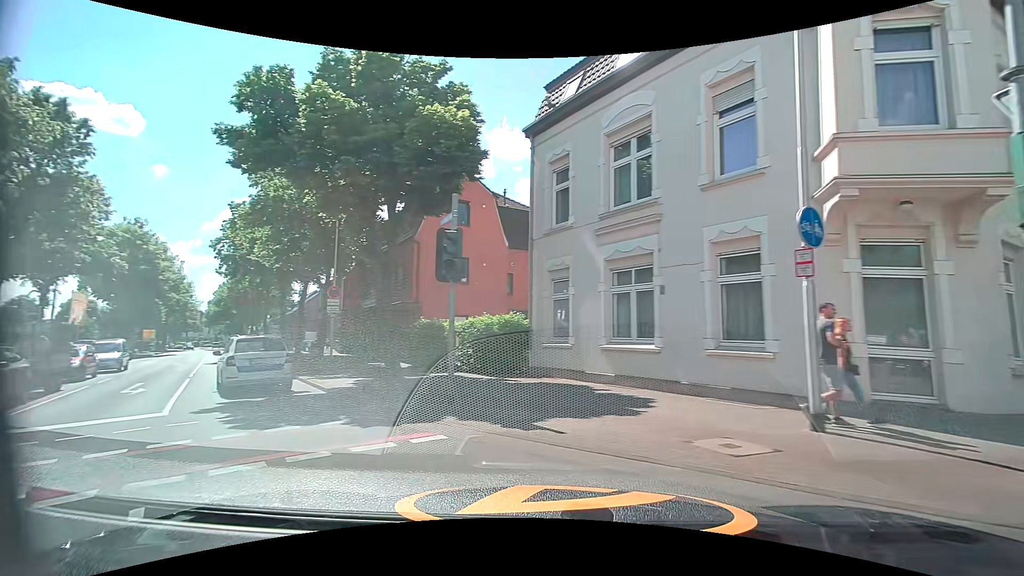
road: secondary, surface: asphalt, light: Day
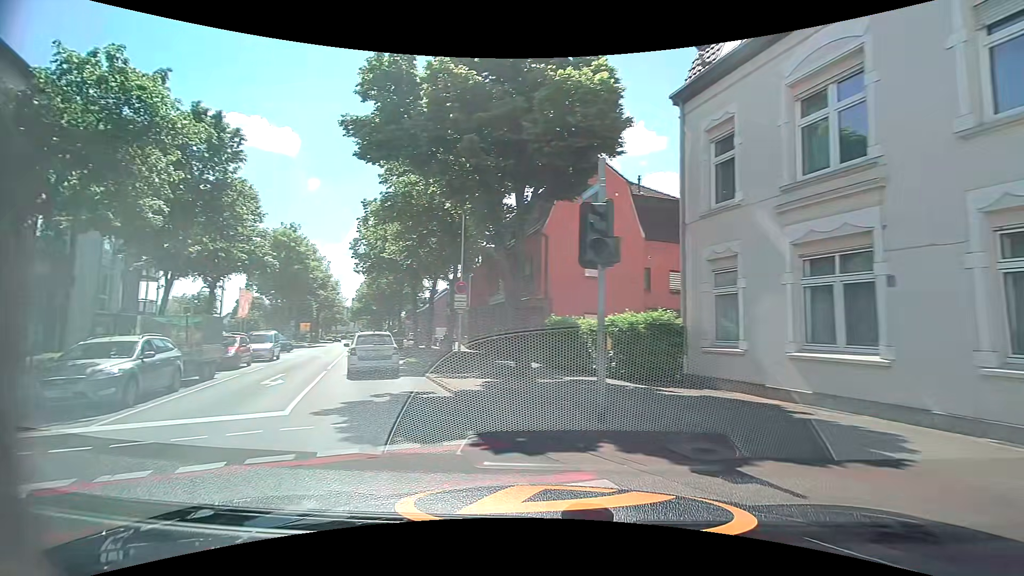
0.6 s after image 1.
(-0.2, +2.1) m; -14°
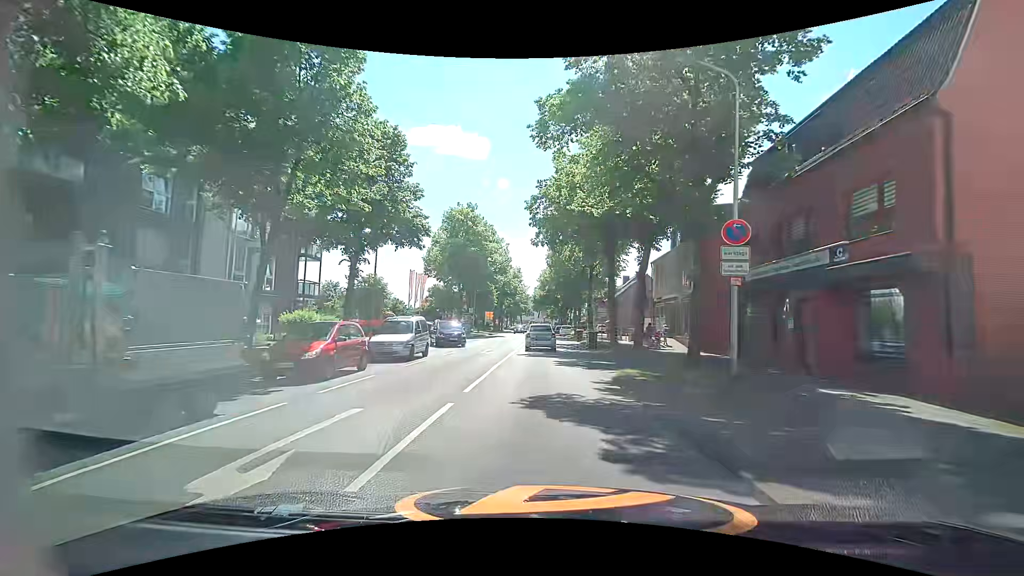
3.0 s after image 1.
(-2.8, +11.9) m; -19°
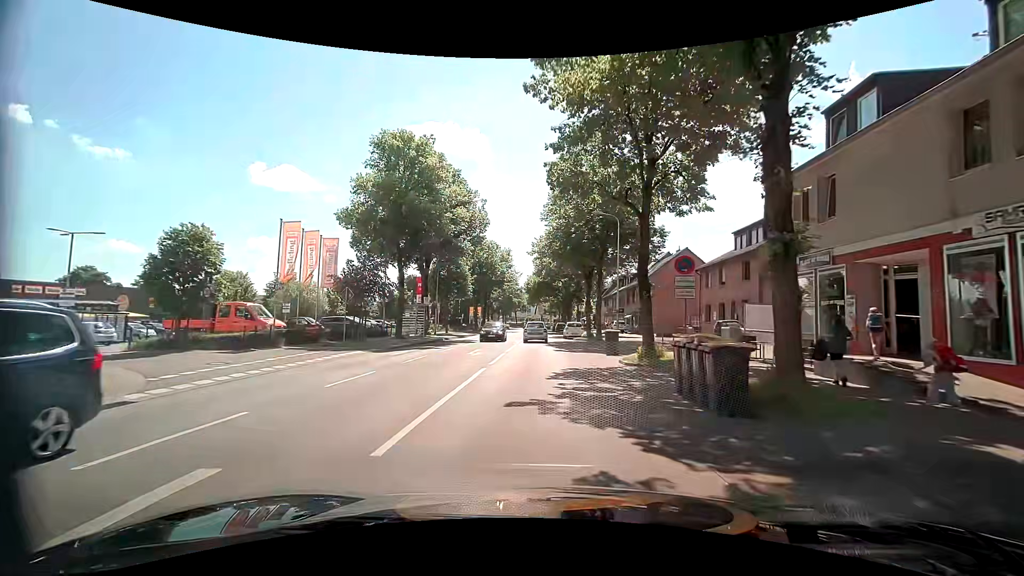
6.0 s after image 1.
(+0.6, +23.7) m; +1°
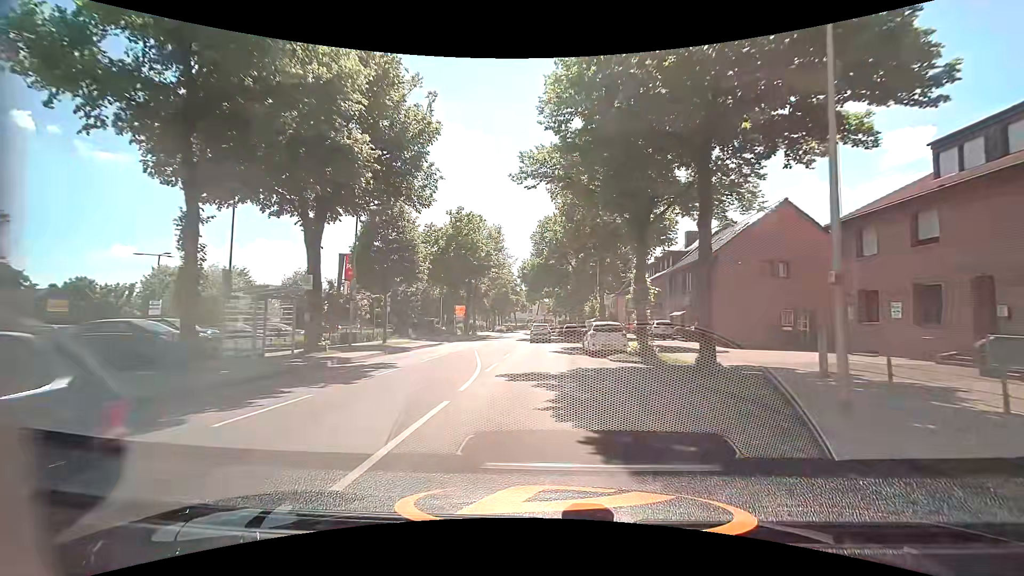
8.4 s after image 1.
(+0.3, +22.0) m; 0°
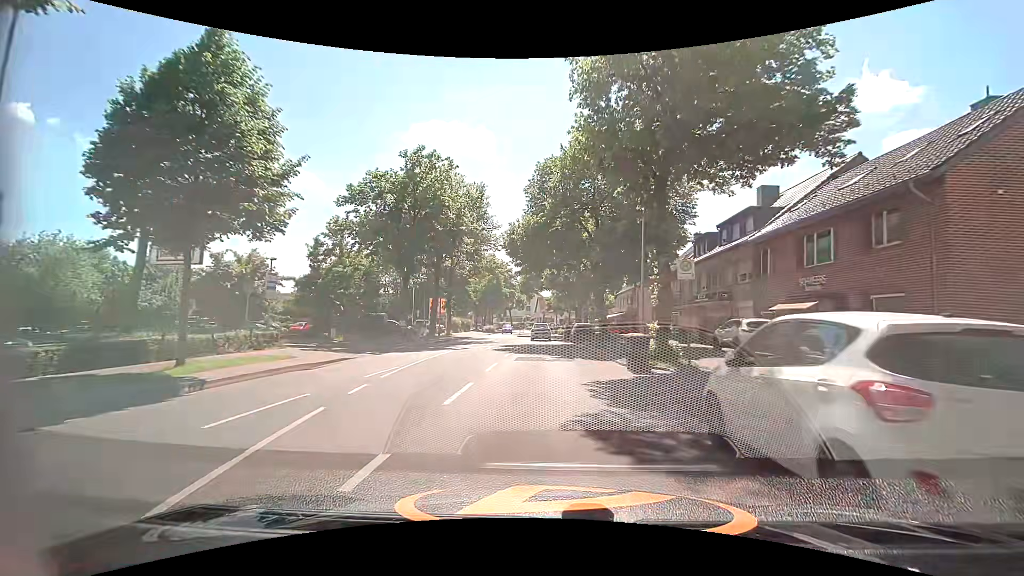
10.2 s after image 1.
(0.0, +18.4) m; 0°
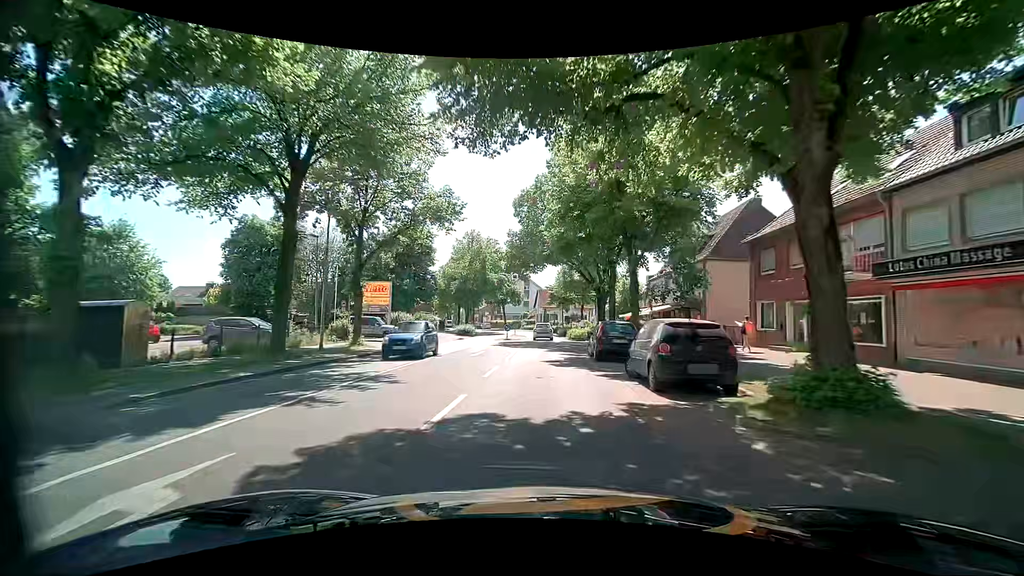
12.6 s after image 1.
(-0.1, +25.9) m; 0°
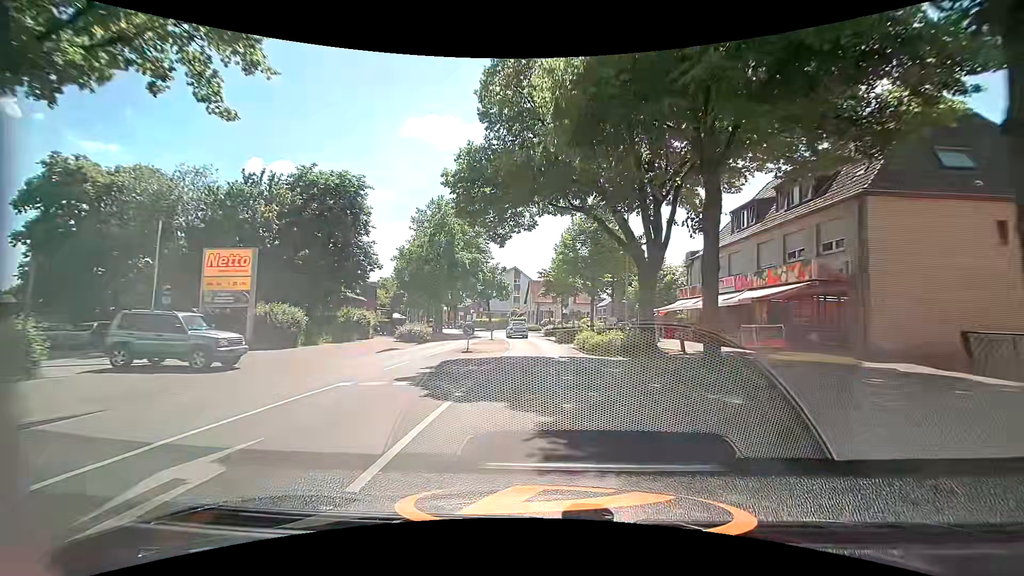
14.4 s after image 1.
(+0.1, +19.3) m; +1°
(0, +10) (0, +20) (0, +30) (-1, +40) (-3, +50) (-5, +60) (-8, +69) (-11, +79) (-14, +88) (-17, +98) m
